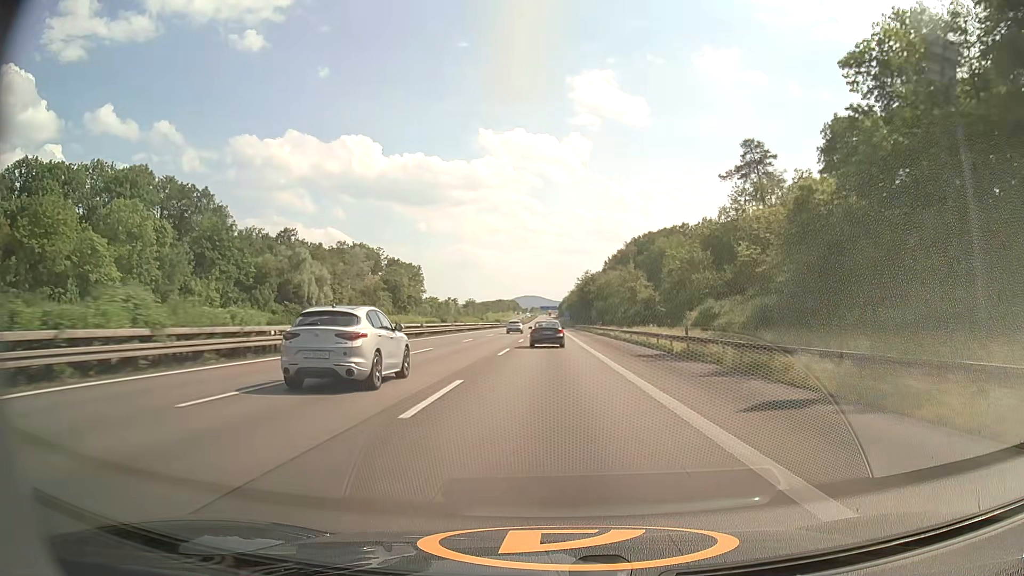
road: motorway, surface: asphalt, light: Day
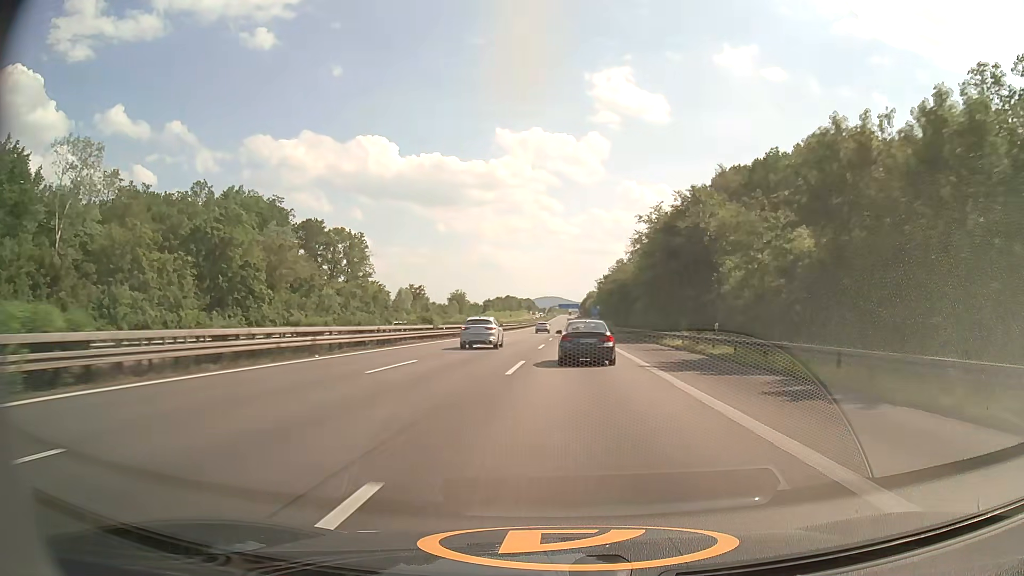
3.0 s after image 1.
(-0.8, +99.1) m; -2°
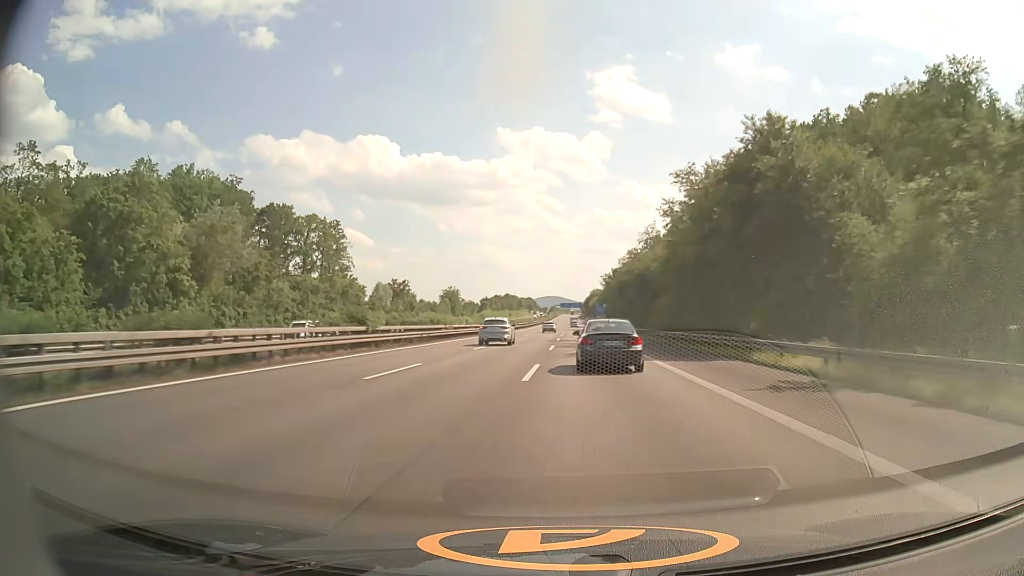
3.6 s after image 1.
(0.0, +19.9) m; 0°
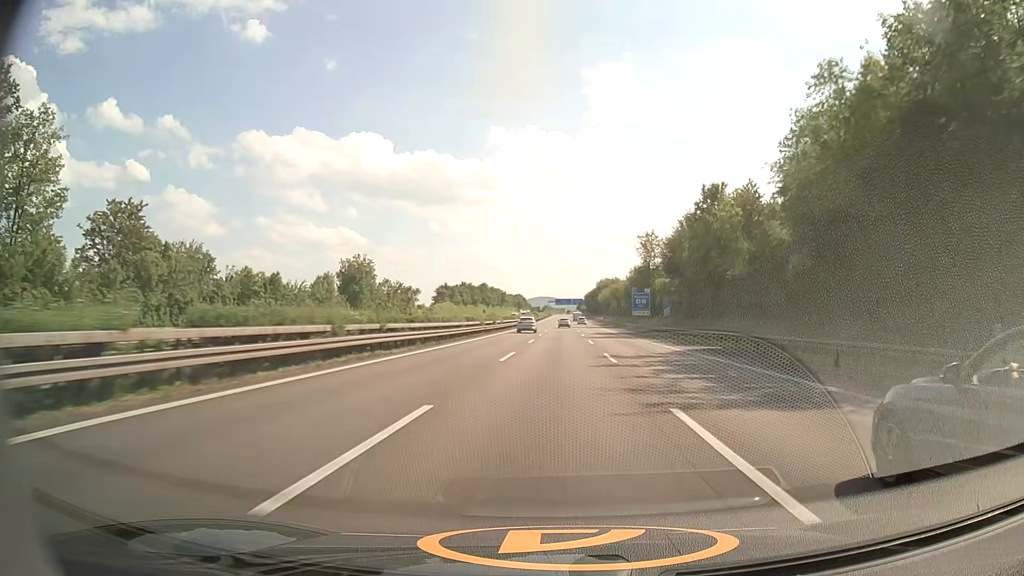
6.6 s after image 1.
(+0.1, +100.5) m; 0°
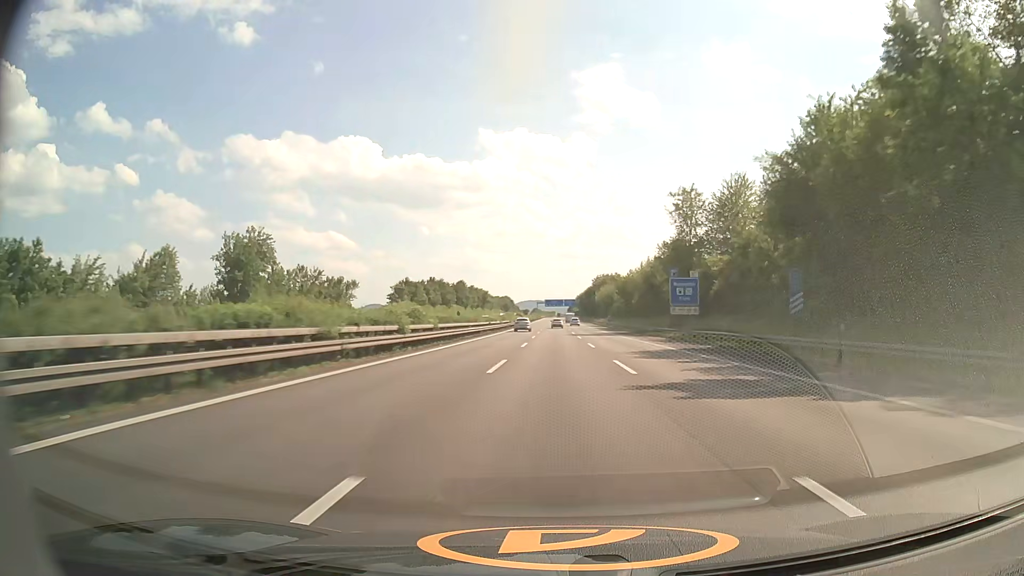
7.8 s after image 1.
(+0.4, +40.6) m; +1°
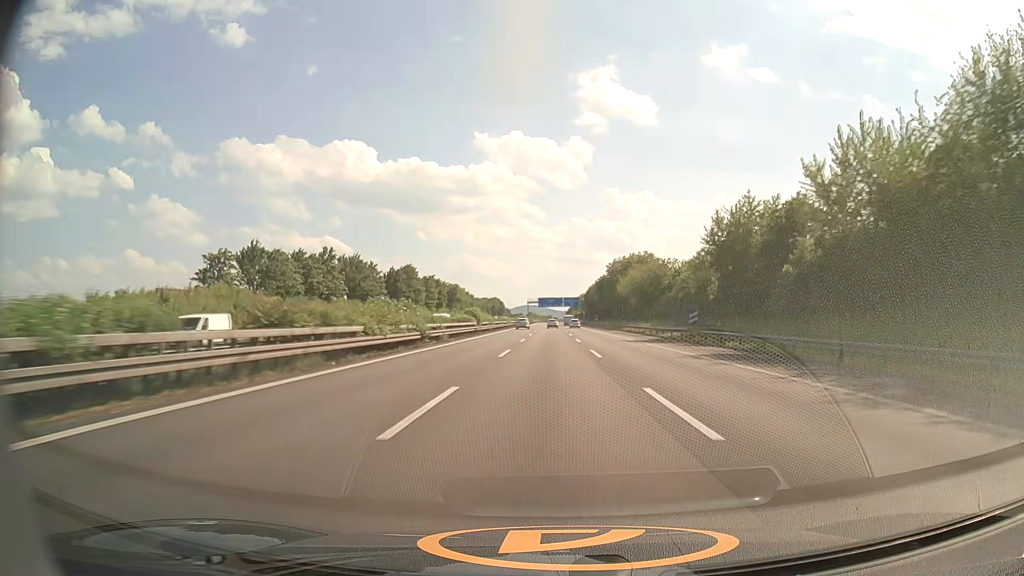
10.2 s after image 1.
(+0.6, +81.5) m; 0°
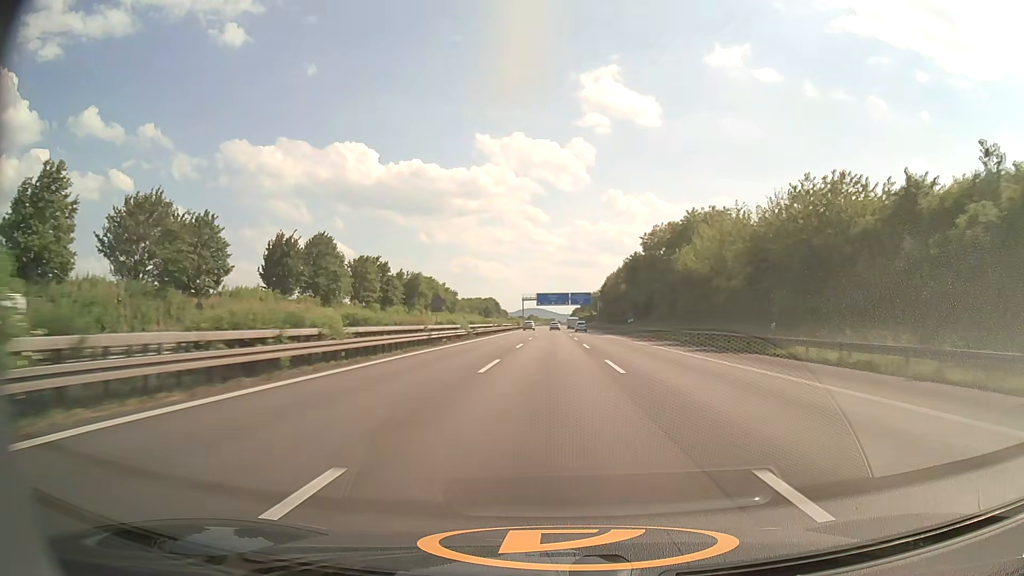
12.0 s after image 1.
(-0.1, +61.2) m; 0°
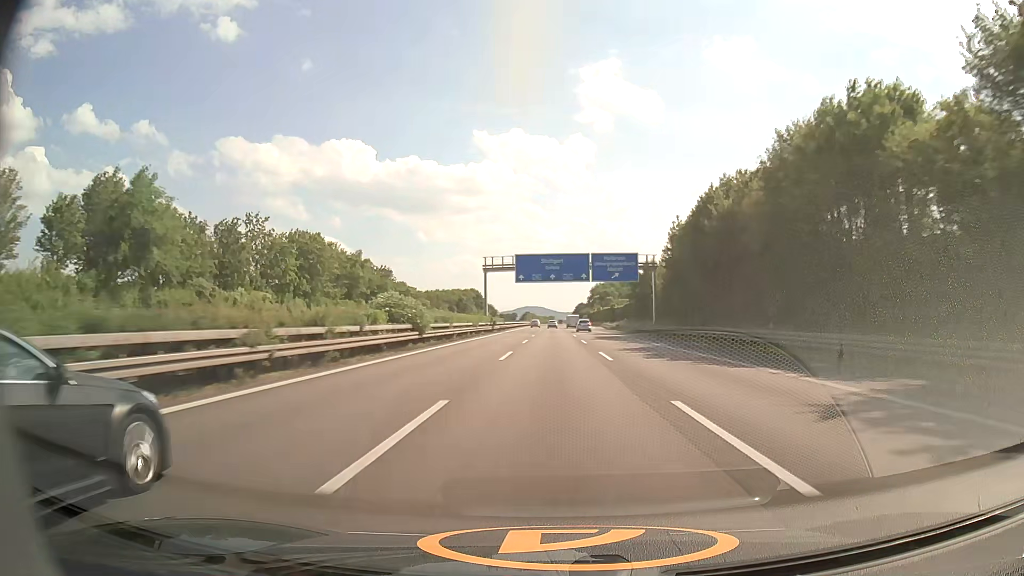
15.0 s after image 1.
(0.0, +102.2) m; 0°
(0, +10) (0, +20) (0, +30) (0, +40) (0, +50) (0, +60) (0, +70) (0, +80) (0, +90) (0, +100) m
